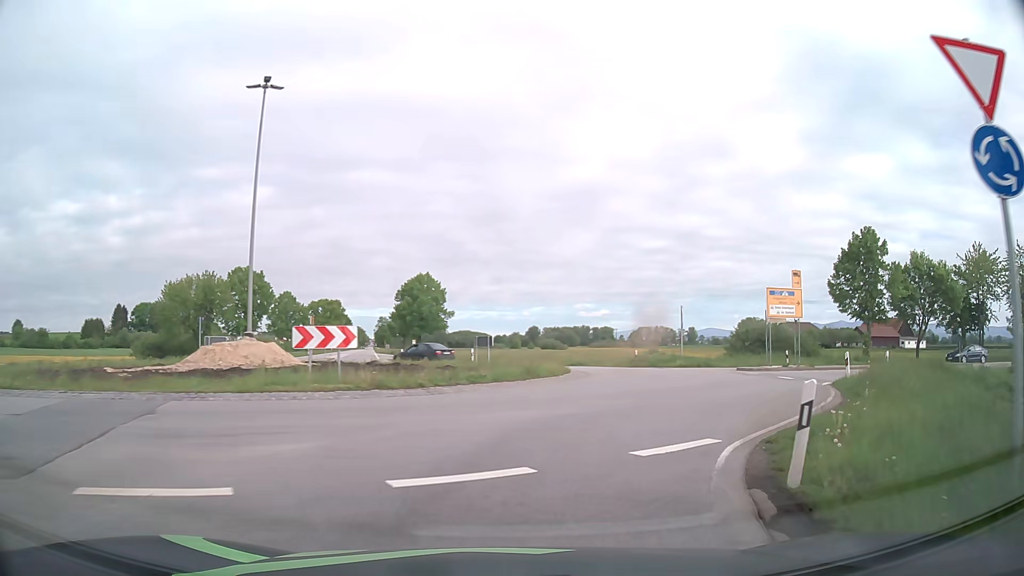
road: primary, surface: asphalt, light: Day
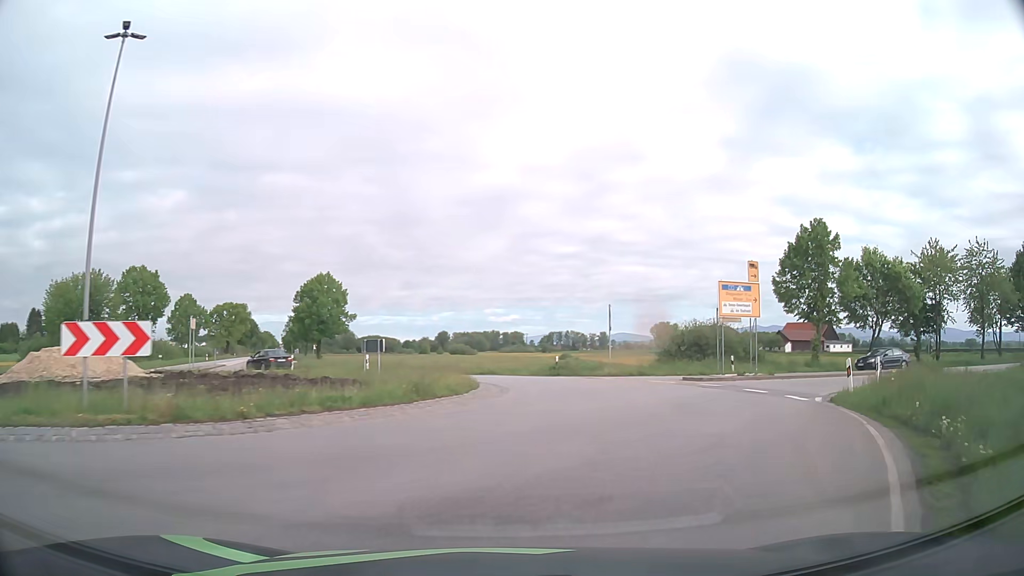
(+0.3, +5.8) m; +6°
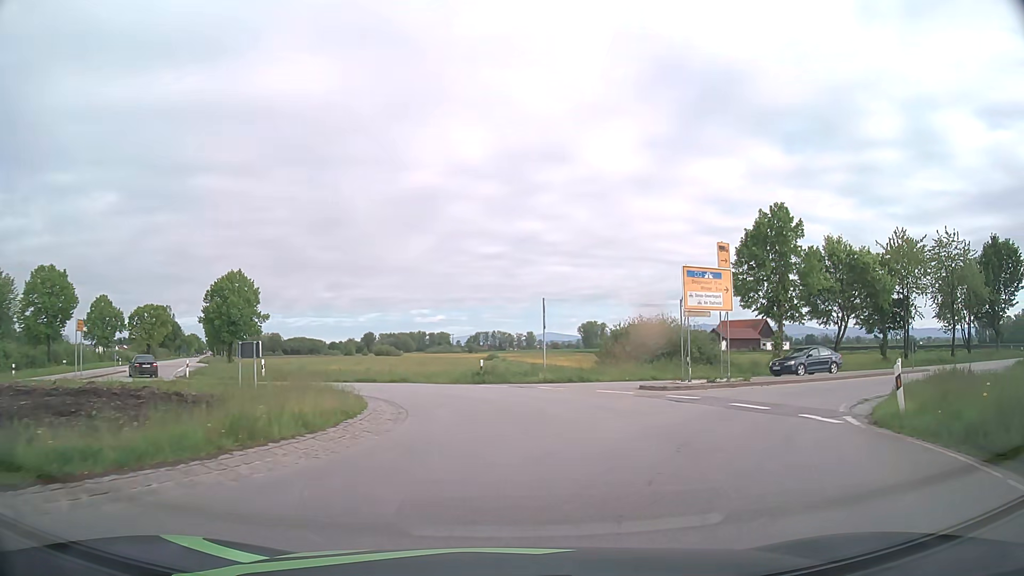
(+0.4, +5.6) m; +7°
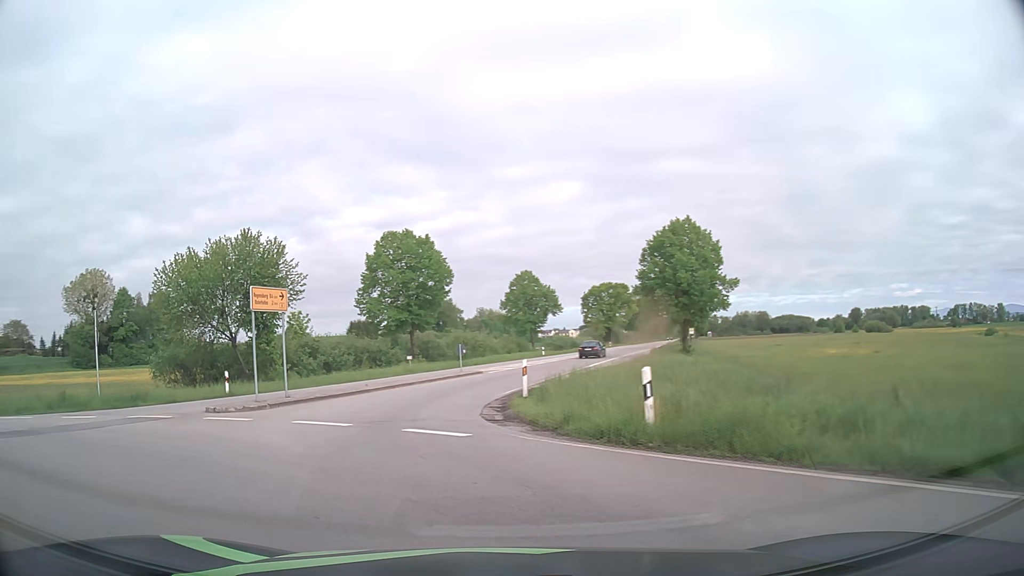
(-4.9, +23.5) m; -39°
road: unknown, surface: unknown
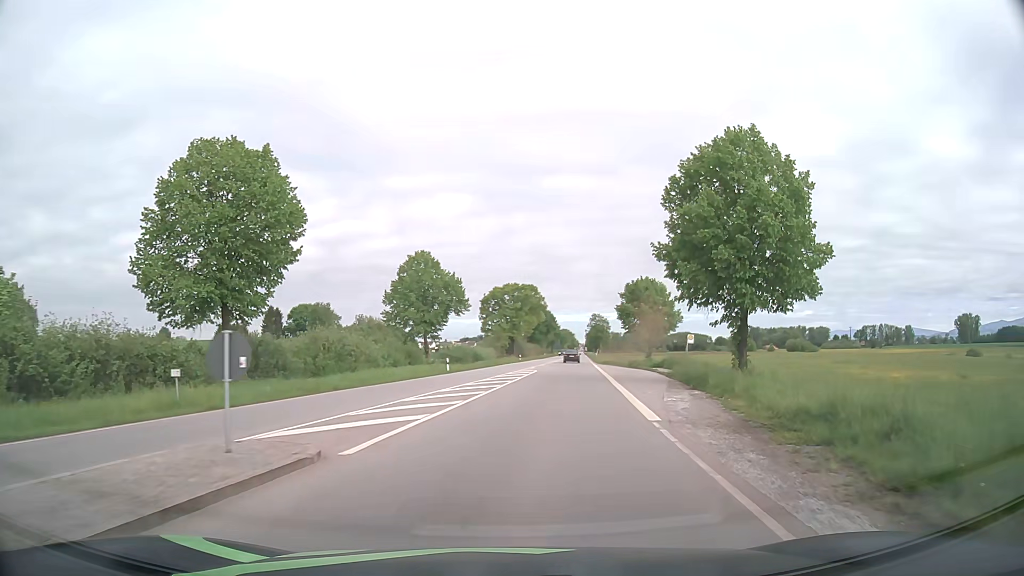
(-1.7, +27.2) m; +8°
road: primary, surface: asphalt
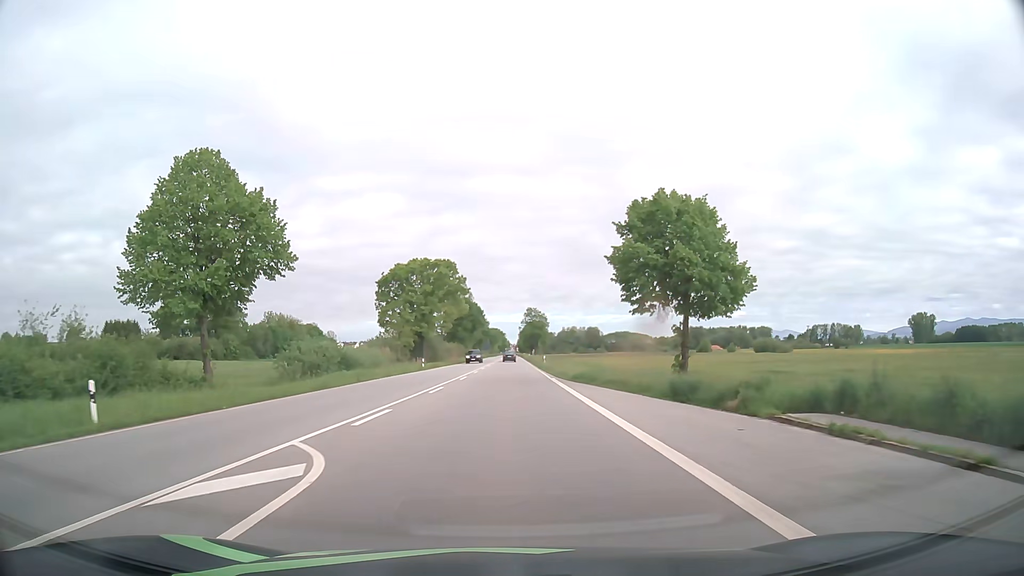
(+3.6, +36.6) m; +7°
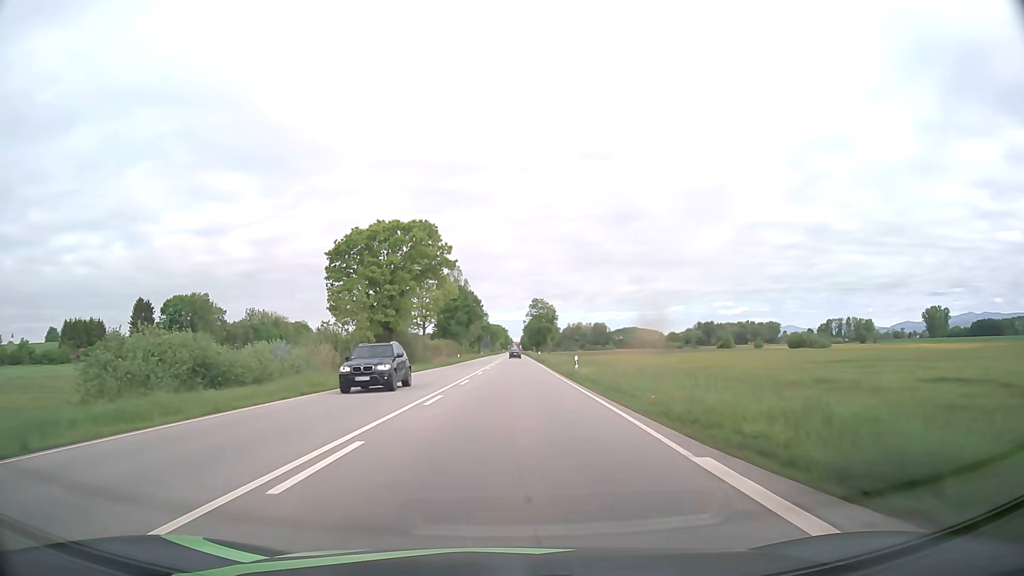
(+0.1, +27.0) m; 0°
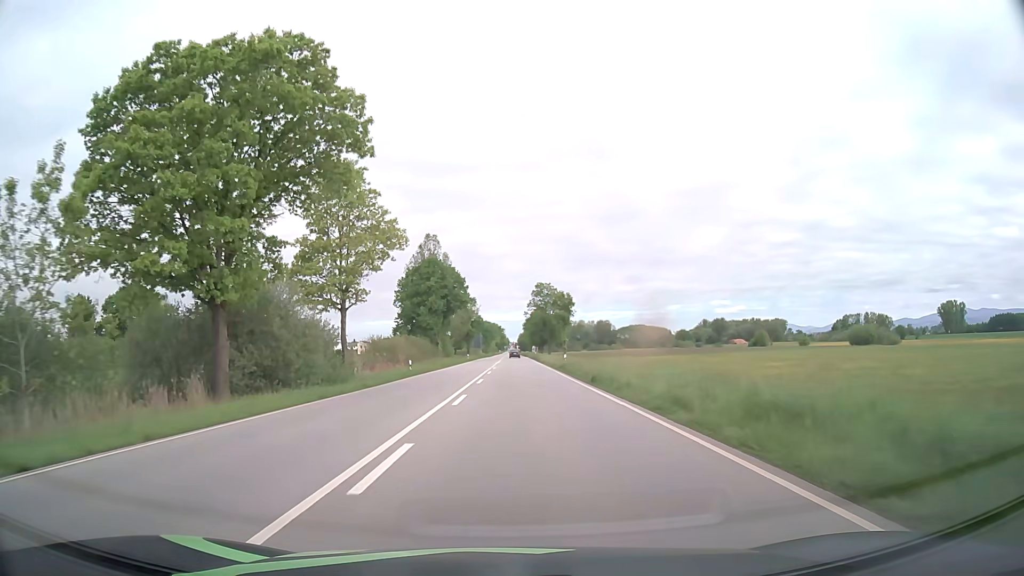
(0.0, +41.0) m; 0°
(0, +10) (0, +20) (0, +30) (0, +40) (0, +50) (+1, +60) (+1, +70) (+1, +80) (+1, +90) (+1, +100) m
